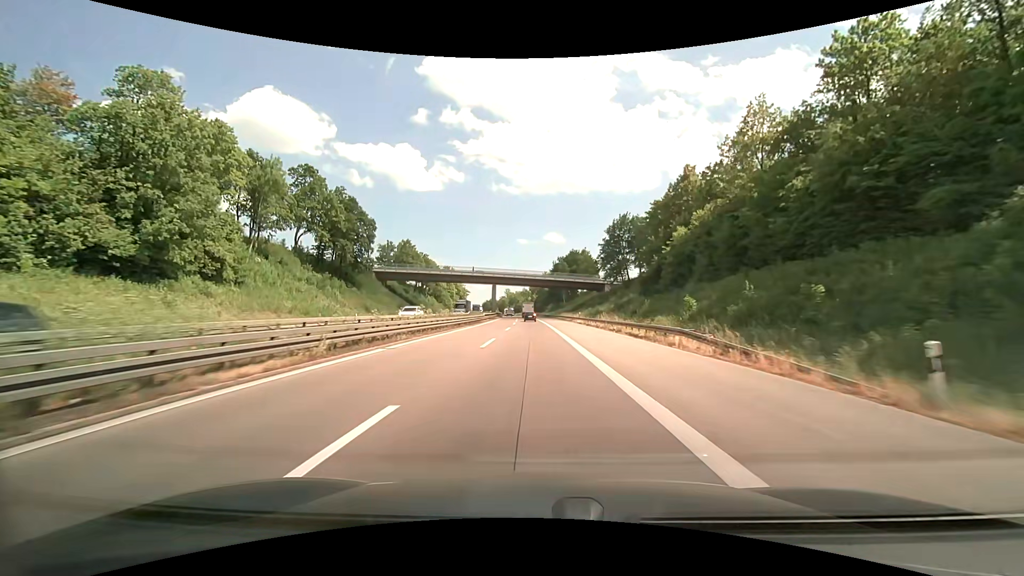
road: motorway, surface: asphalt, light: Day
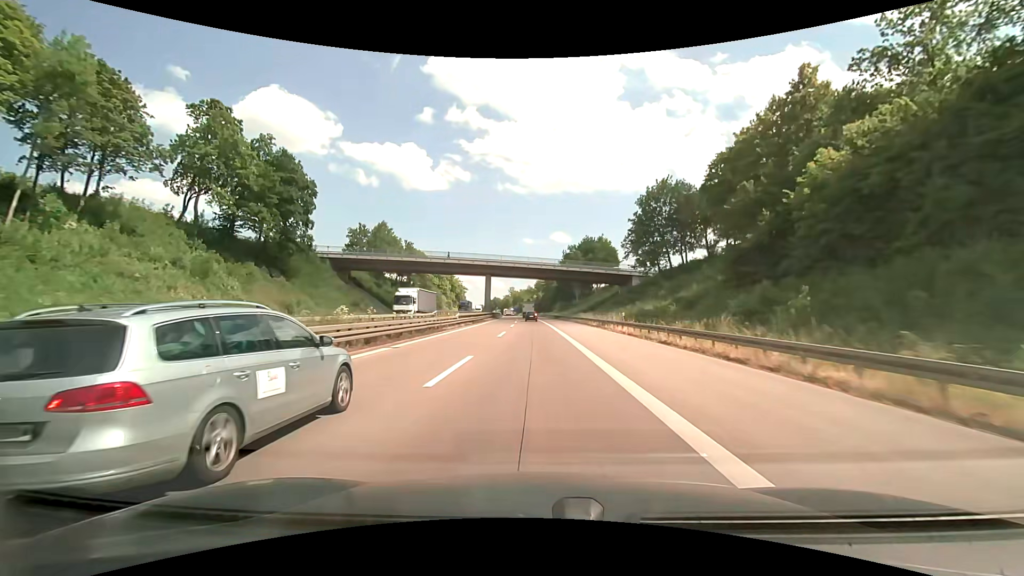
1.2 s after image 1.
(-0.2, +28.2) m; 0°
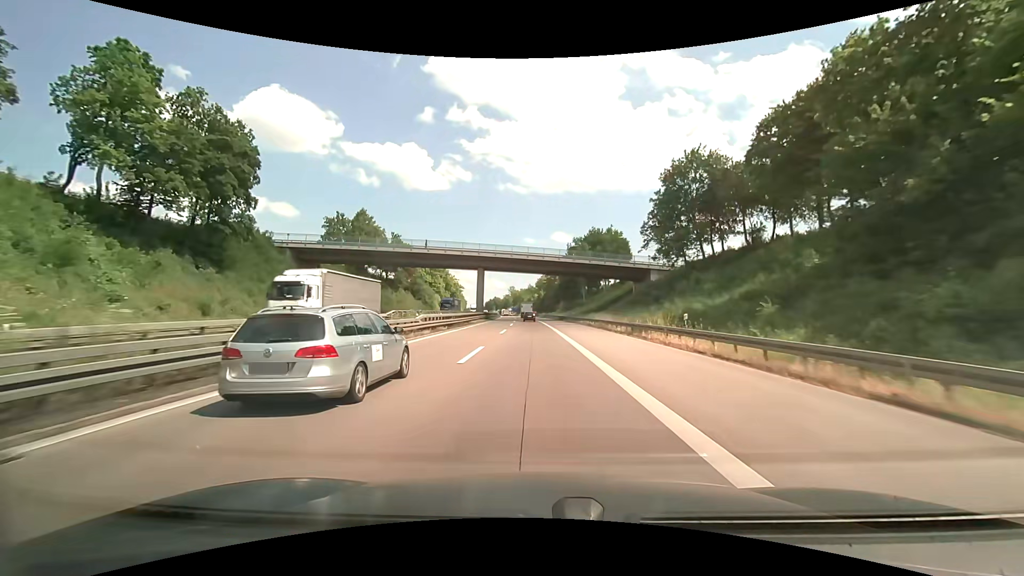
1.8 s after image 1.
(-0.1, +14.2) m; 0°
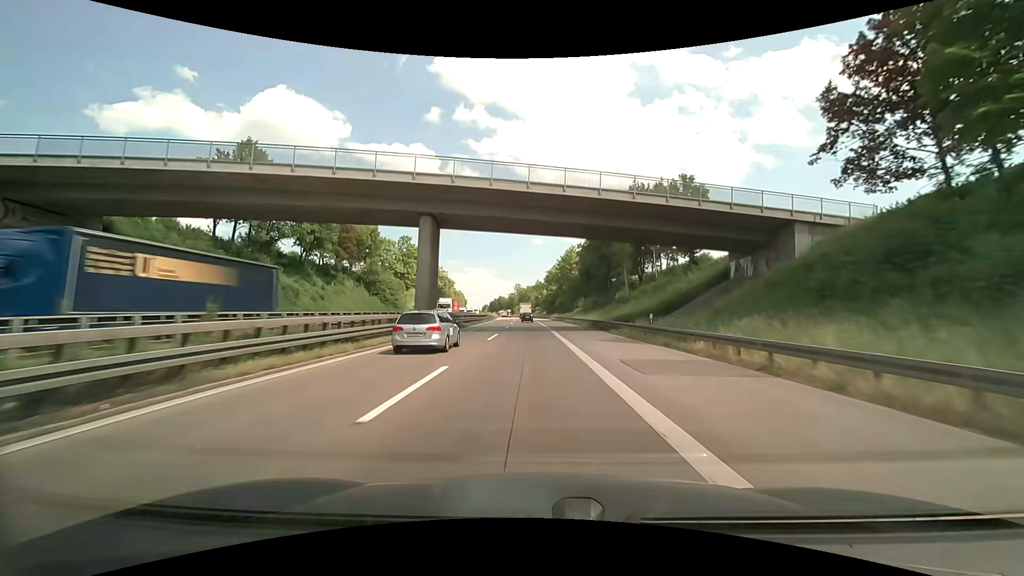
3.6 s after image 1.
(-0.2, +42.9) m; -1°
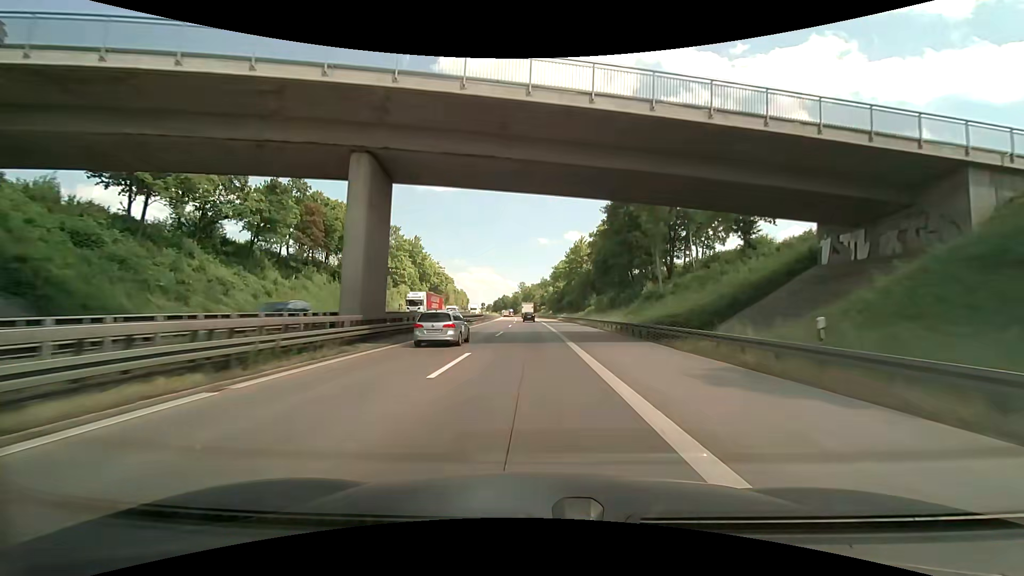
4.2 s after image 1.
(-0.1, +14.4) m; -1°
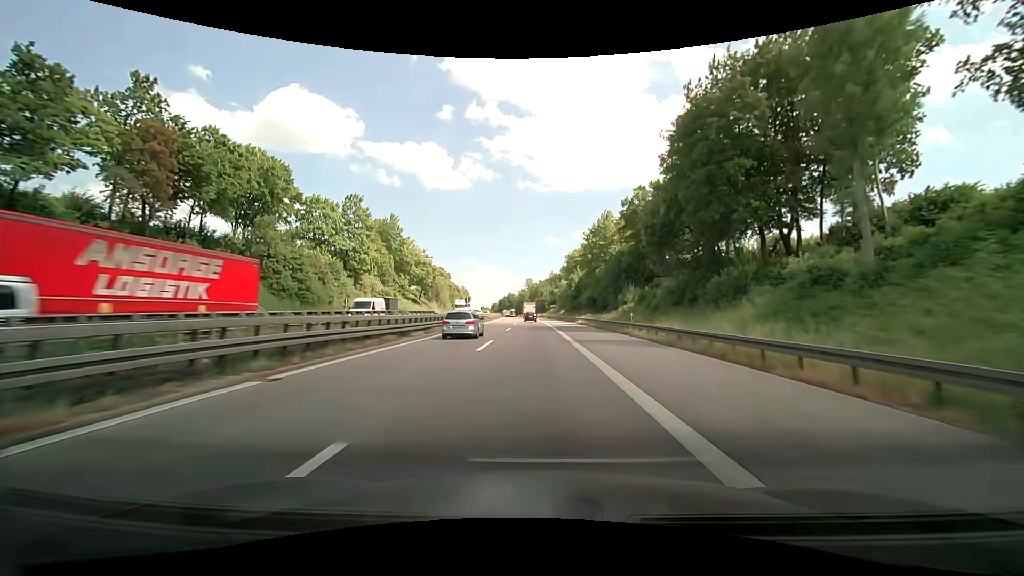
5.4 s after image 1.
(-0.2, +28.9) m; -1°
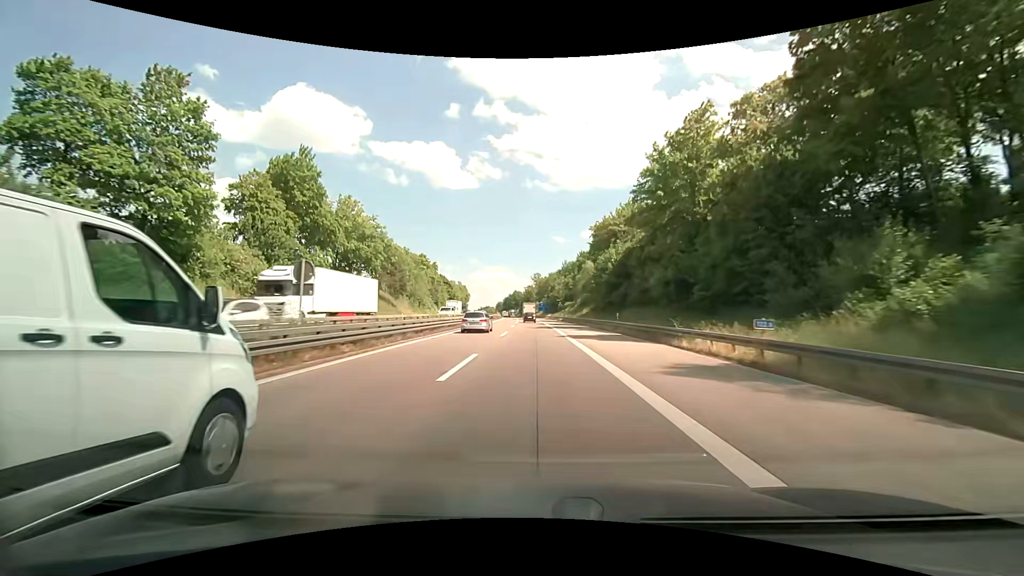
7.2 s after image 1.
(0.0, +43.8) m; 0°
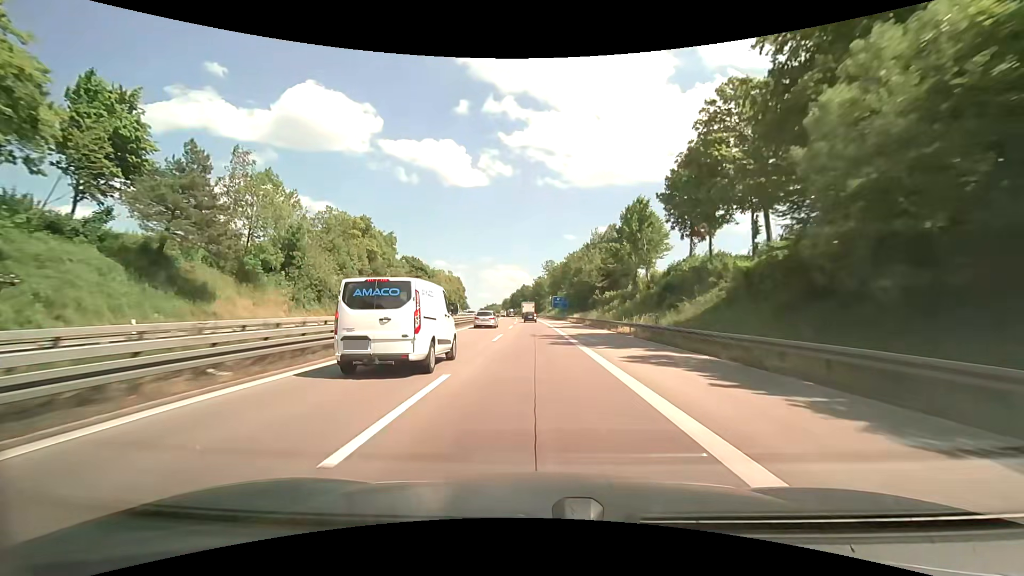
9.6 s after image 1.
(-0.7, +59.3) m; -1°
(0, +10) (0, +20) (0, +30) (0, +40) (0, +50) (-1, +60) (-1, +70) (-1, +80) (-2, +90) (-2, +100) m
